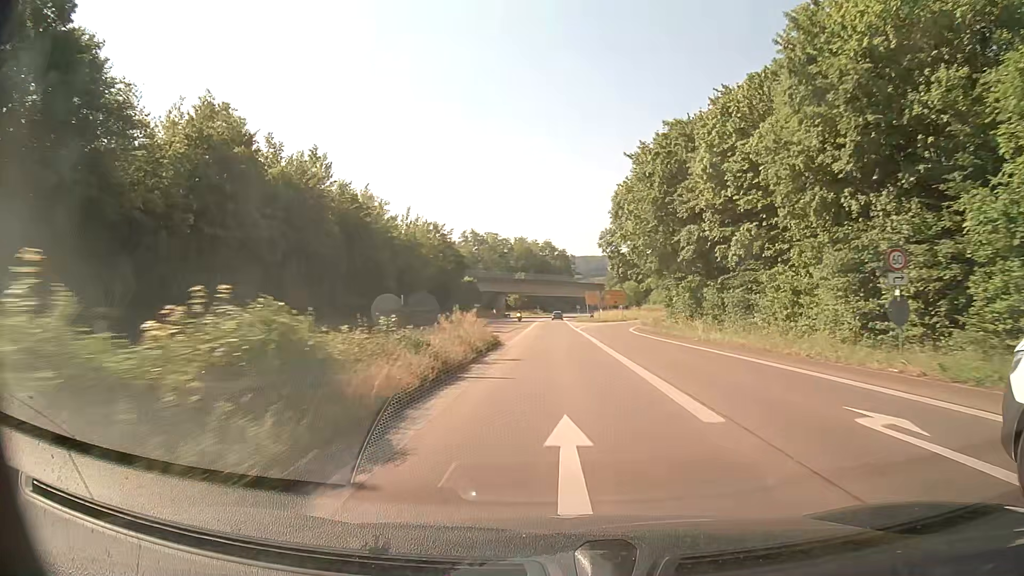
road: trunk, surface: asphalt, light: Day
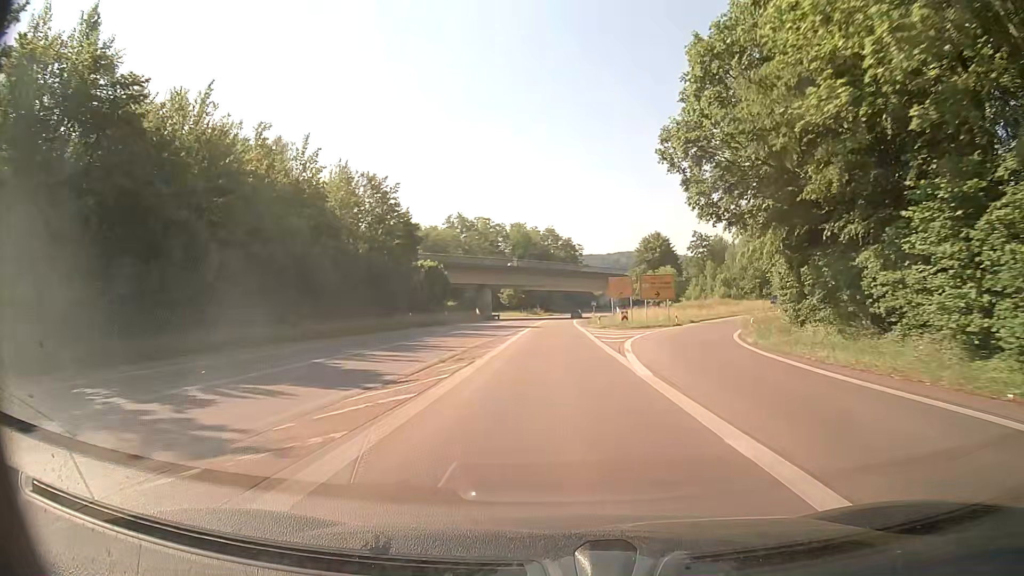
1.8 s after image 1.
(-0.1, +38.2) m; 0°
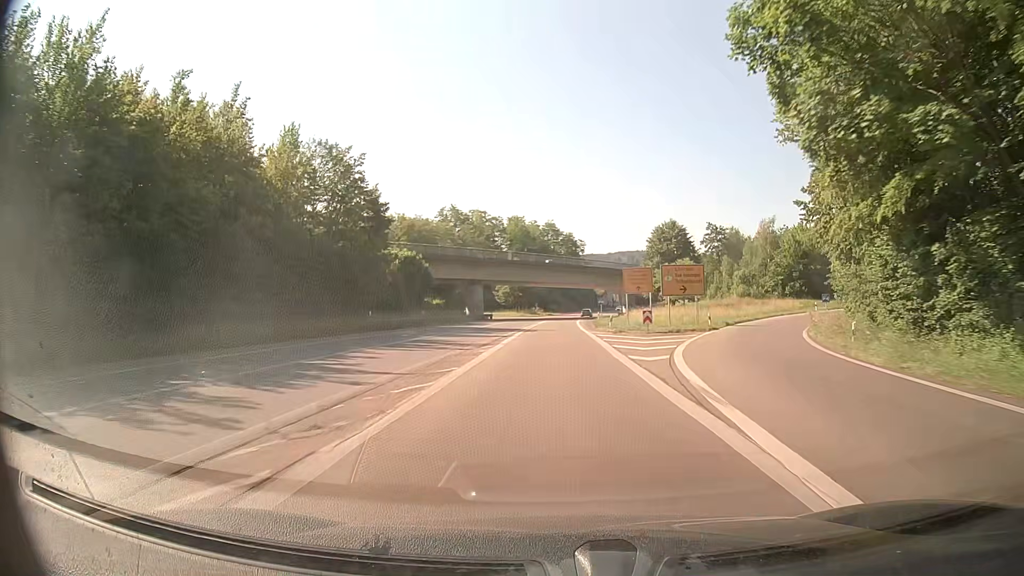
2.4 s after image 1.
(0.0, +12.6) m; 0°
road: trunk_link
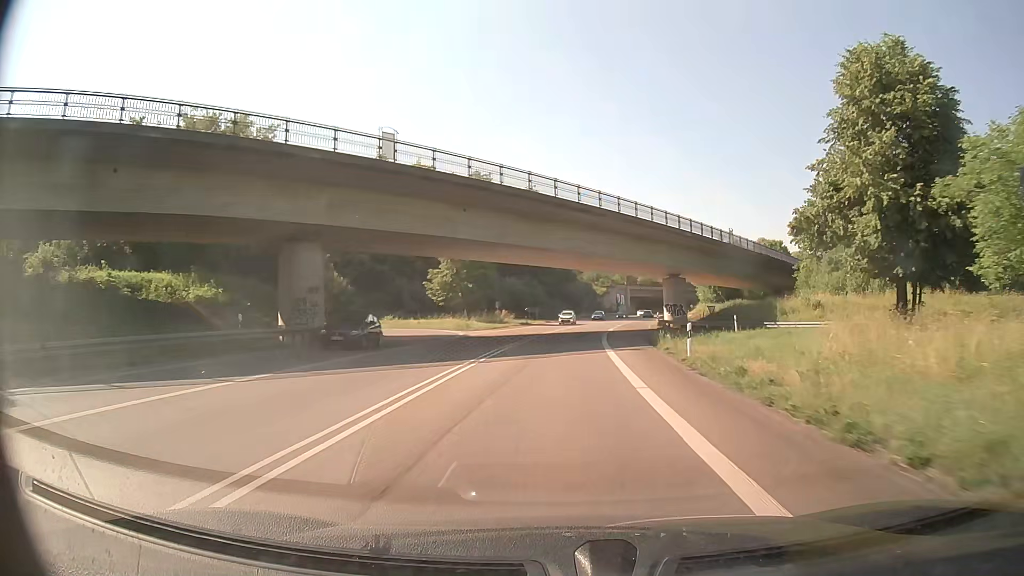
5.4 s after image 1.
(+0.7, +61.9) m; +1°
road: trunk
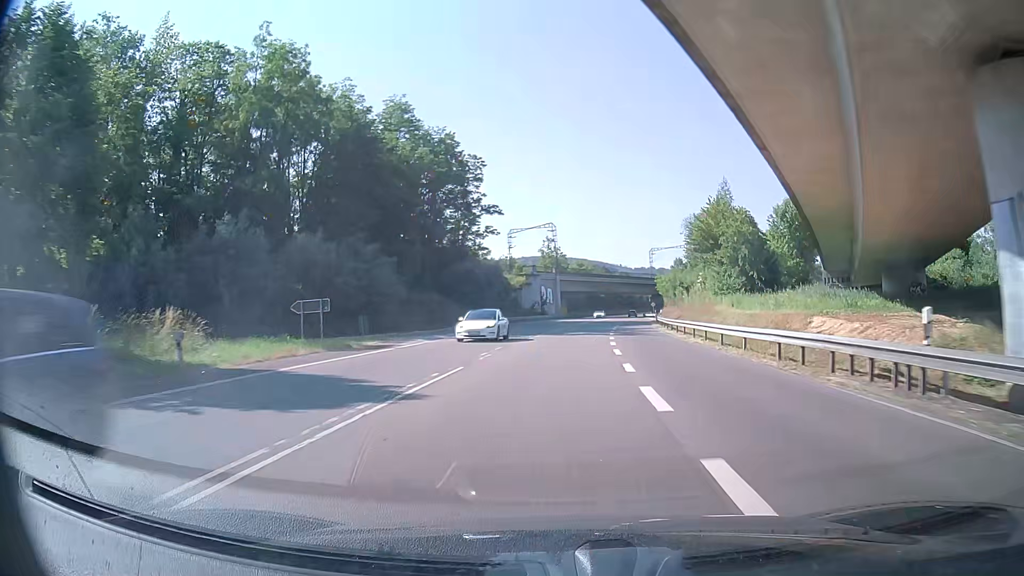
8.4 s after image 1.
(+4.3, +61.0) m; +7°
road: primary
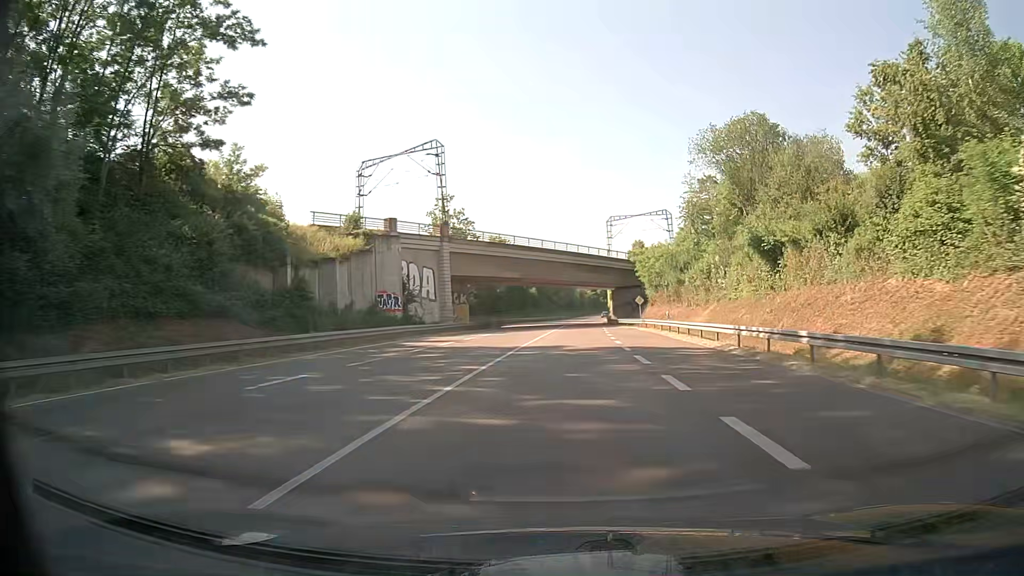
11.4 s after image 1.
(+3.2, +62.1) m; +6°
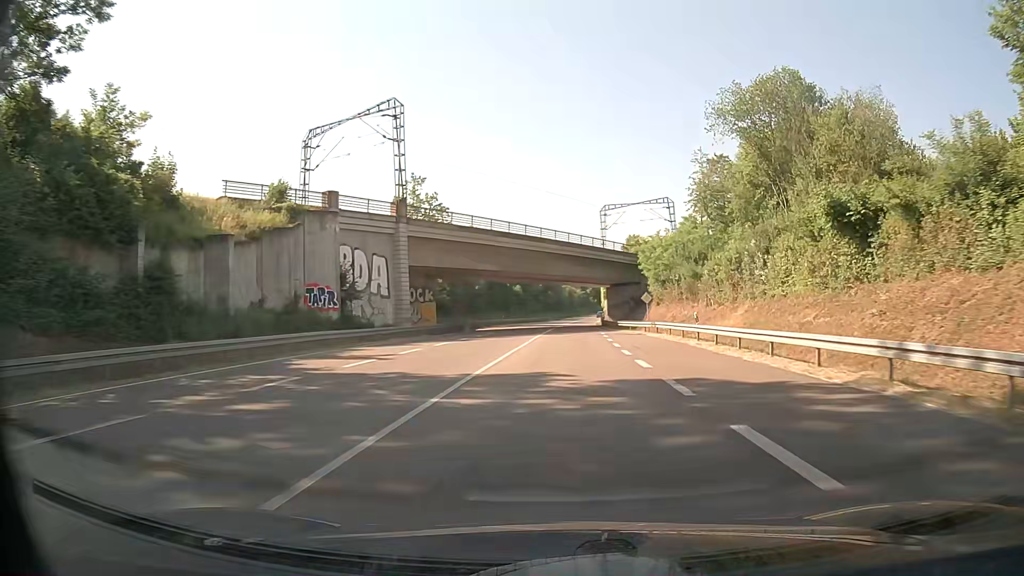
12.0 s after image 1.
(+0.1, +12.5) m; +1°
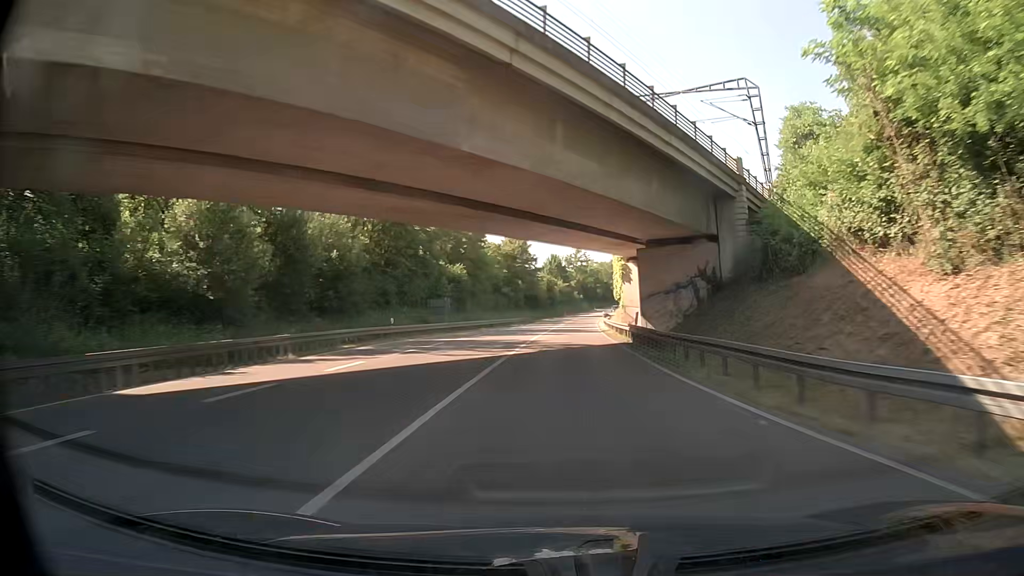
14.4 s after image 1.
(+0.8, +50.1) m; +2°
(0, +10) (0, +20) (+1, +30) (+1, +40) (+1, +50) (+1, +60) (+2, +70) (+2, +80) (+3, +90) (+4, +100) m
